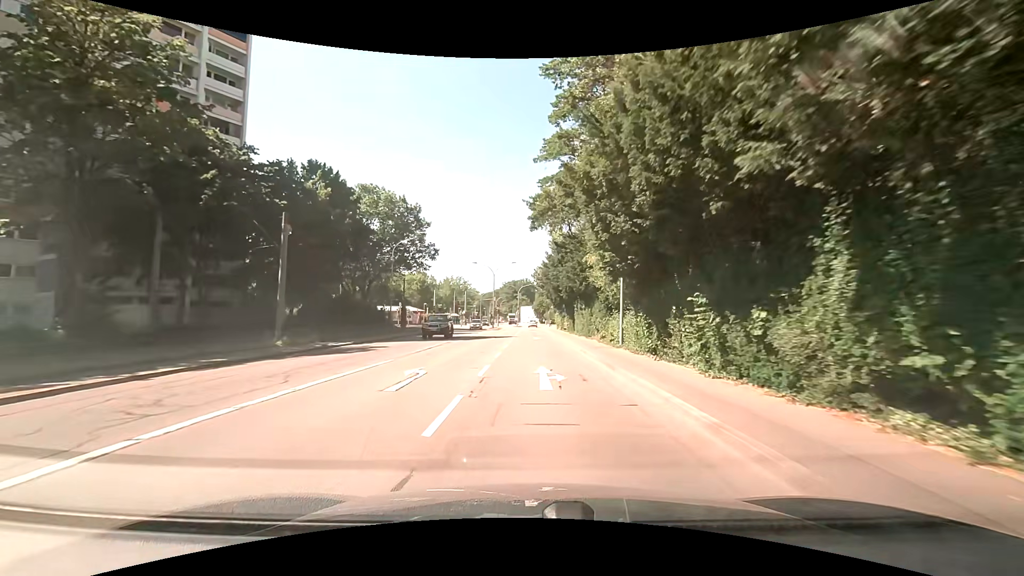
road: secondary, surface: asphalt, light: Day
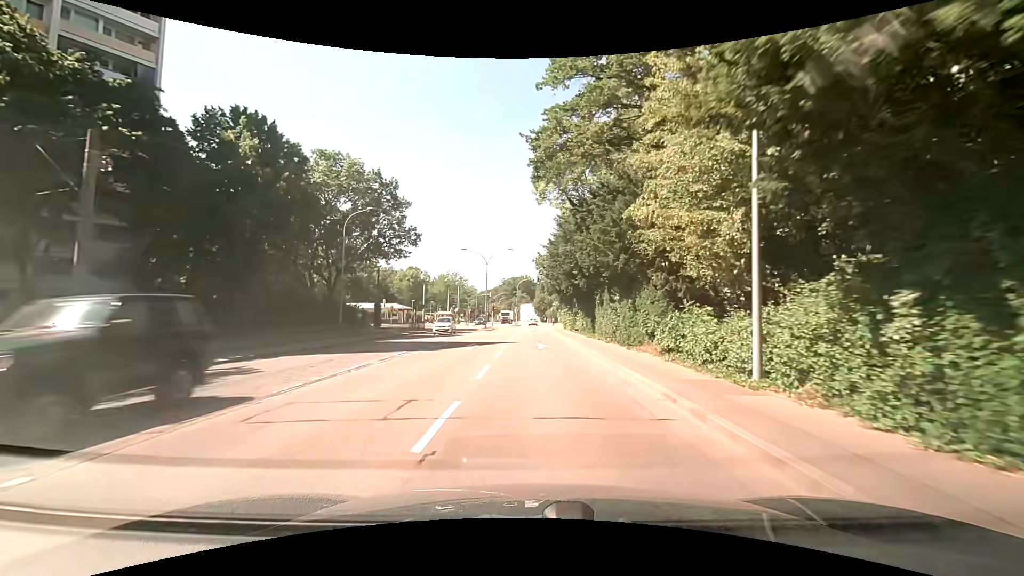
(-0.1, +12.7) m; -1°
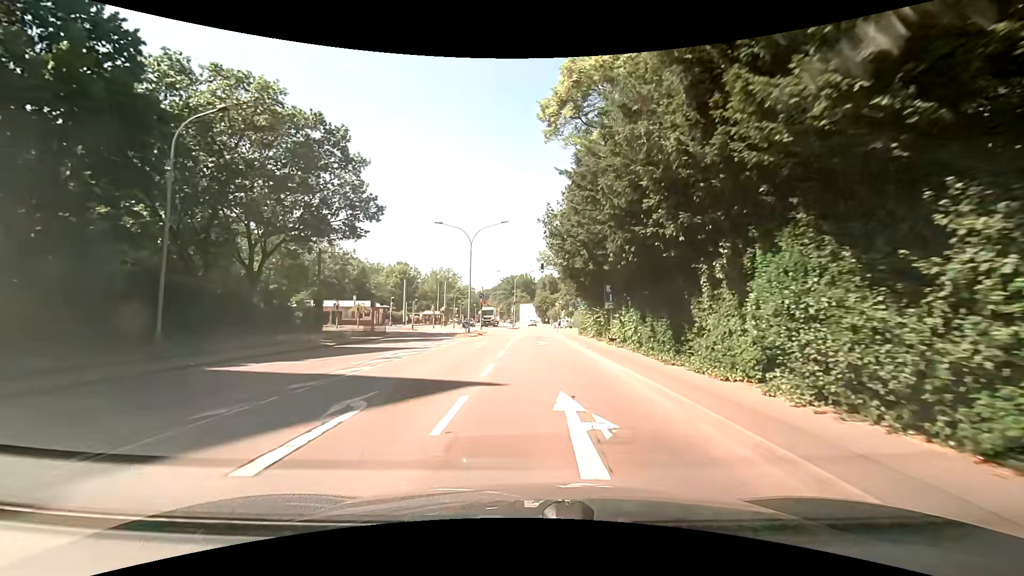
(+0.2, +17.2) m; 0°
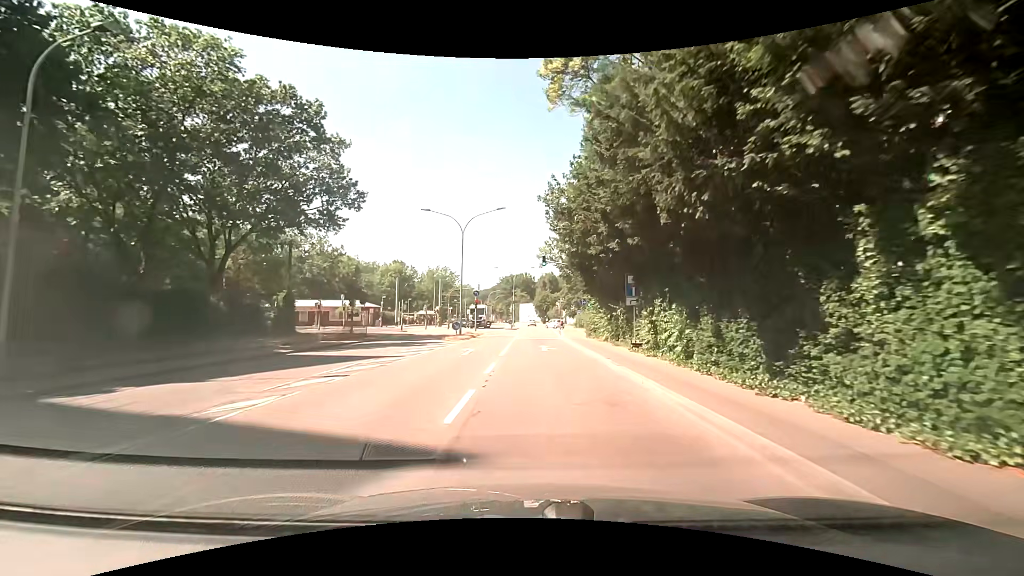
(+0.1, +5.3) m; 0°
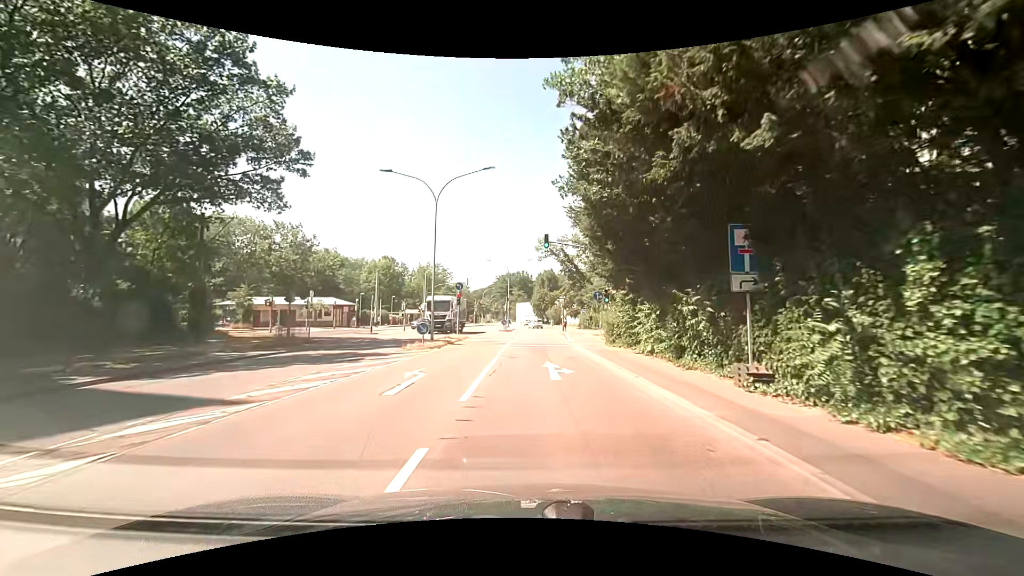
(+0.3, +10.1) m; +1°
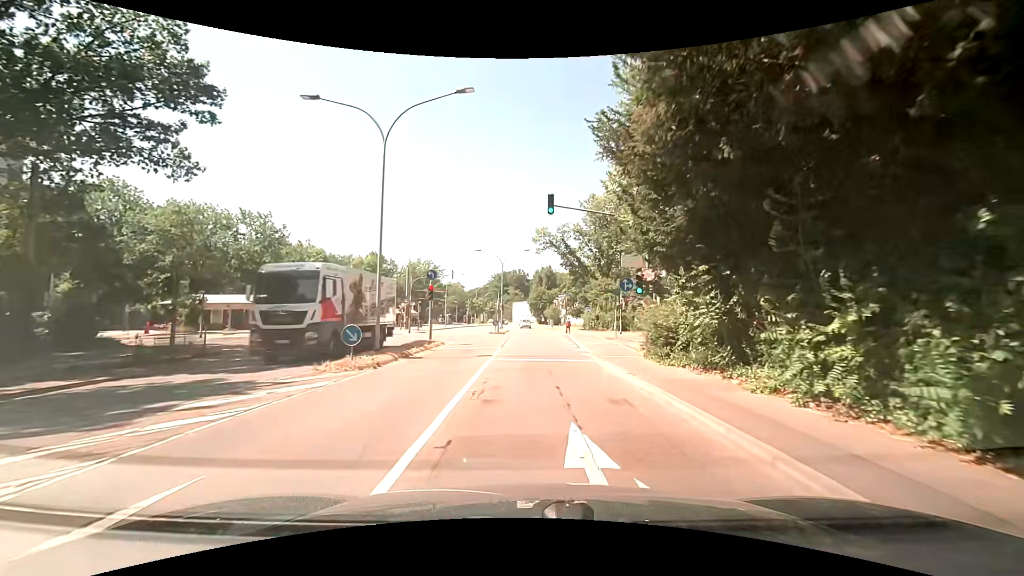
(+0.1, +9.5) m; 0°
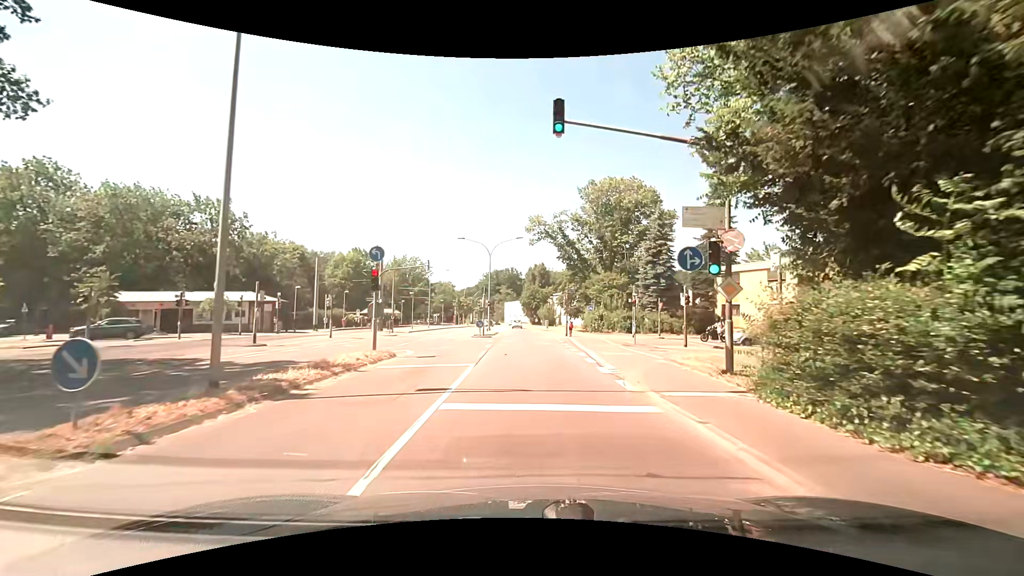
(+0.3, +8.8) m; +3°
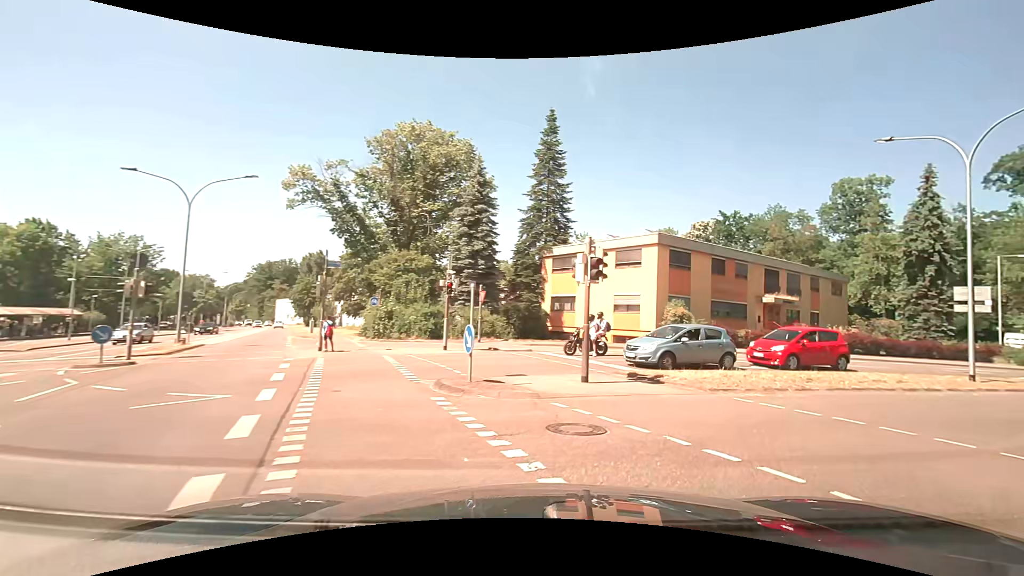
(+2.0, +18.0) m; +23°
